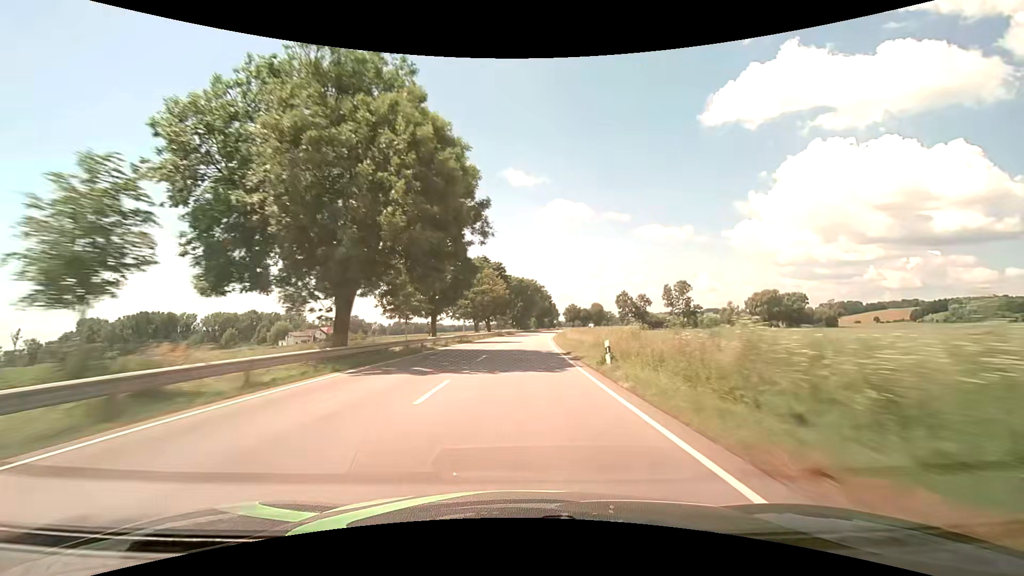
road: primary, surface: asphalt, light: Day
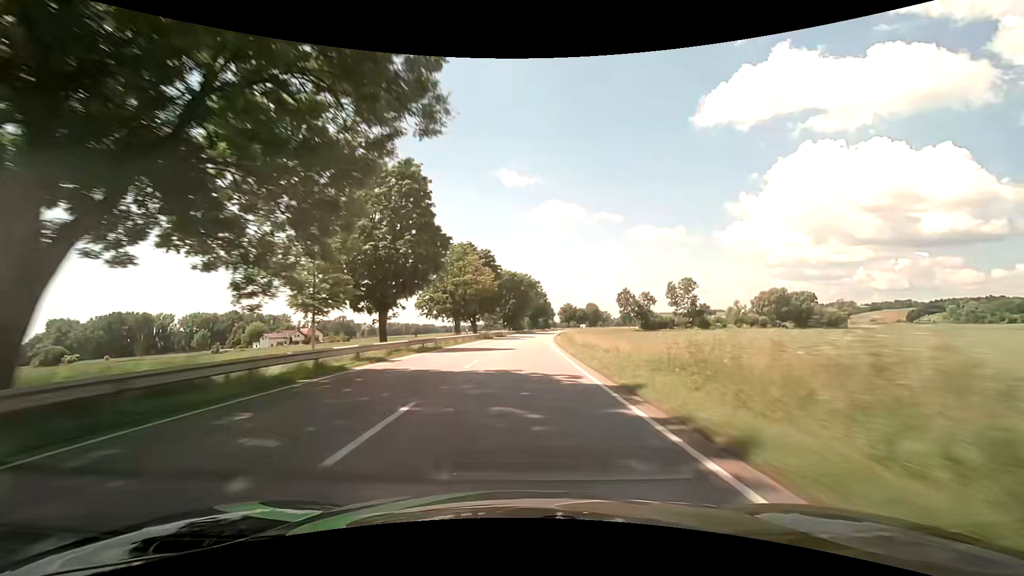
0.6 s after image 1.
(+0.1, +15.8) m; +1°
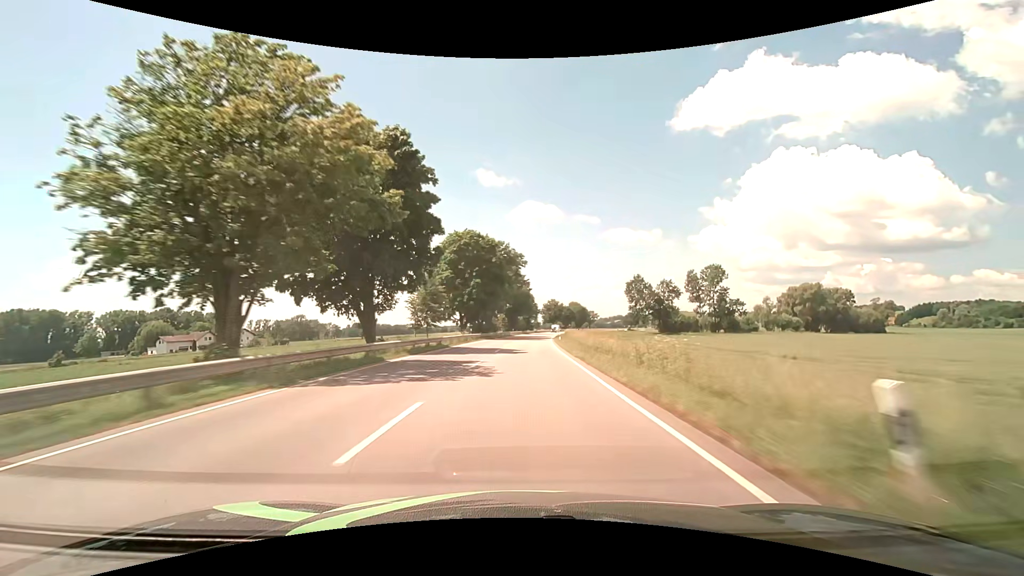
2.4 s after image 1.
(+1.1, +47.4) m; +3°
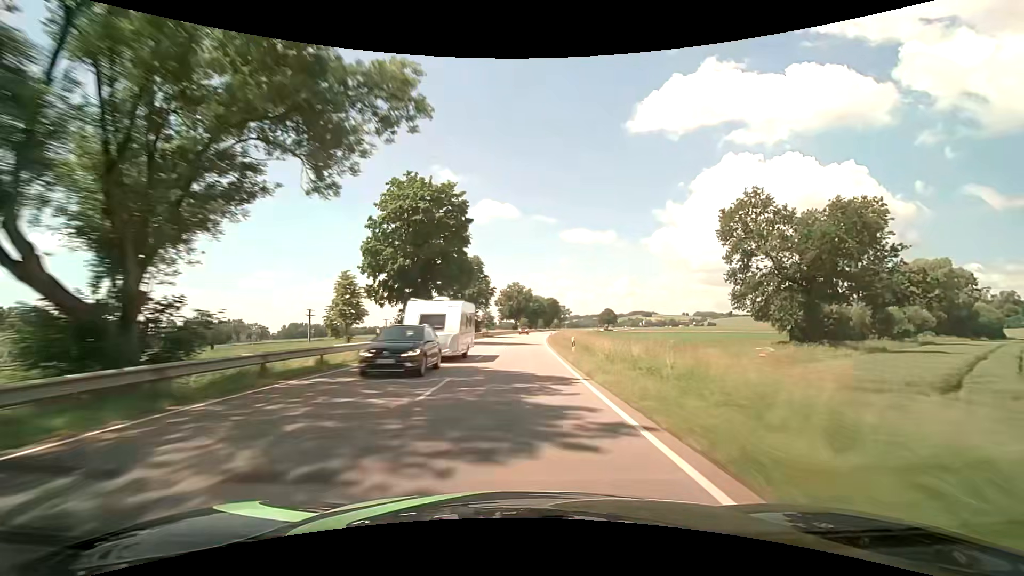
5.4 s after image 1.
(+3.6, +78.9) m; +5°
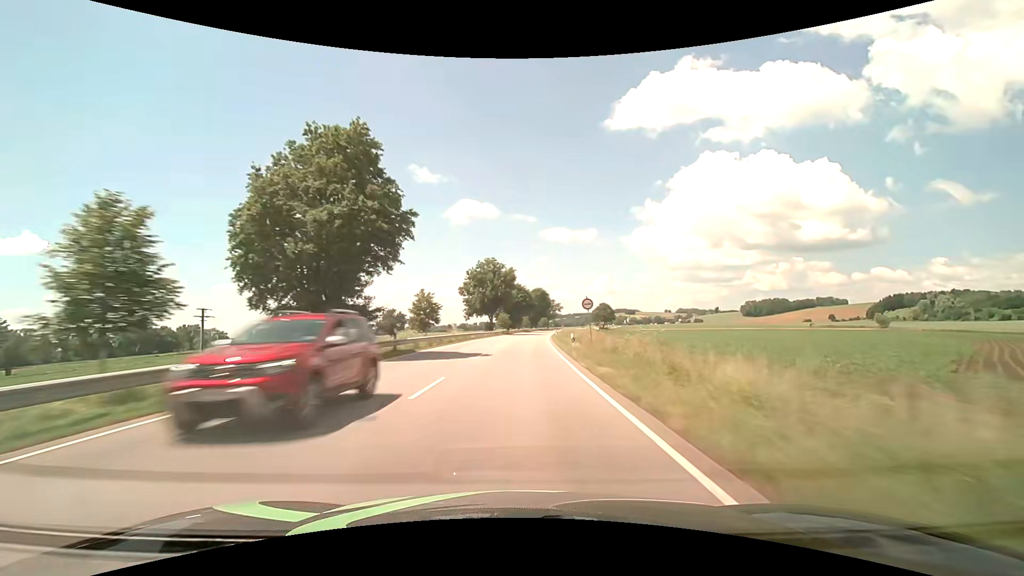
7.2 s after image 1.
(+1.0, +47.4) m; +2°
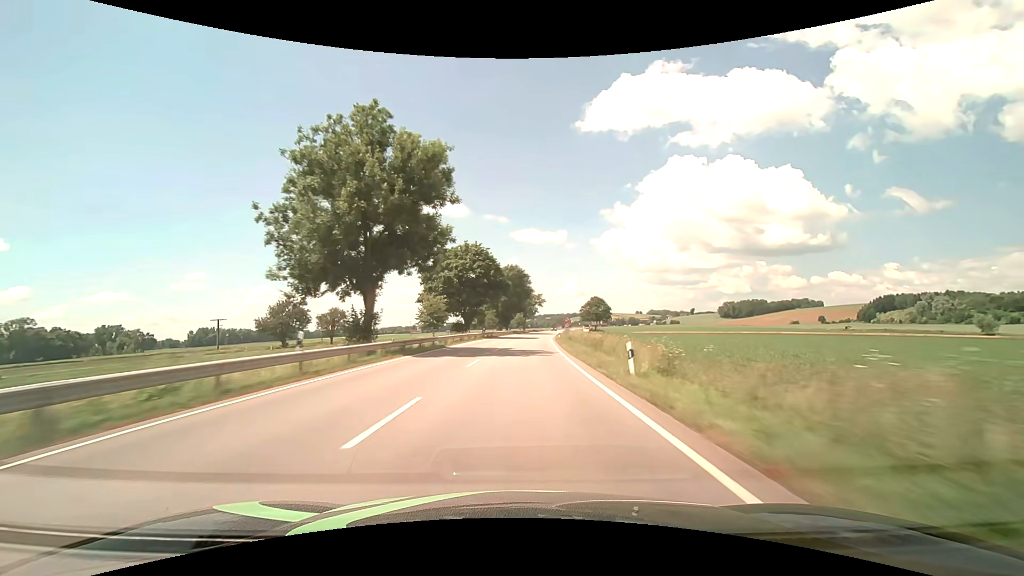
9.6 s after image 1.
(+1.8, +63.1) m; +3°
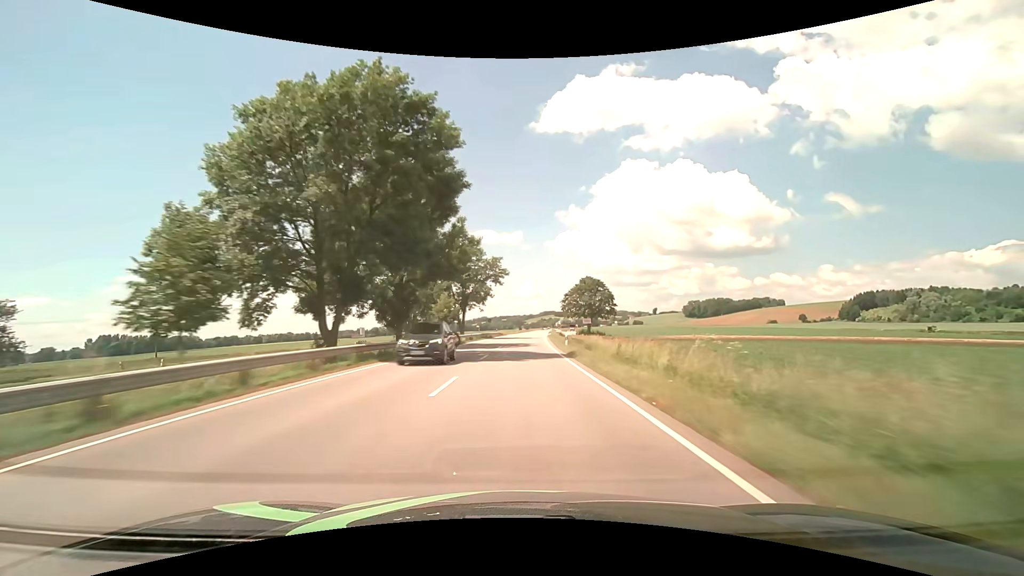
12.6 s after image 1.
(+3.3, +78.9) m; +5°
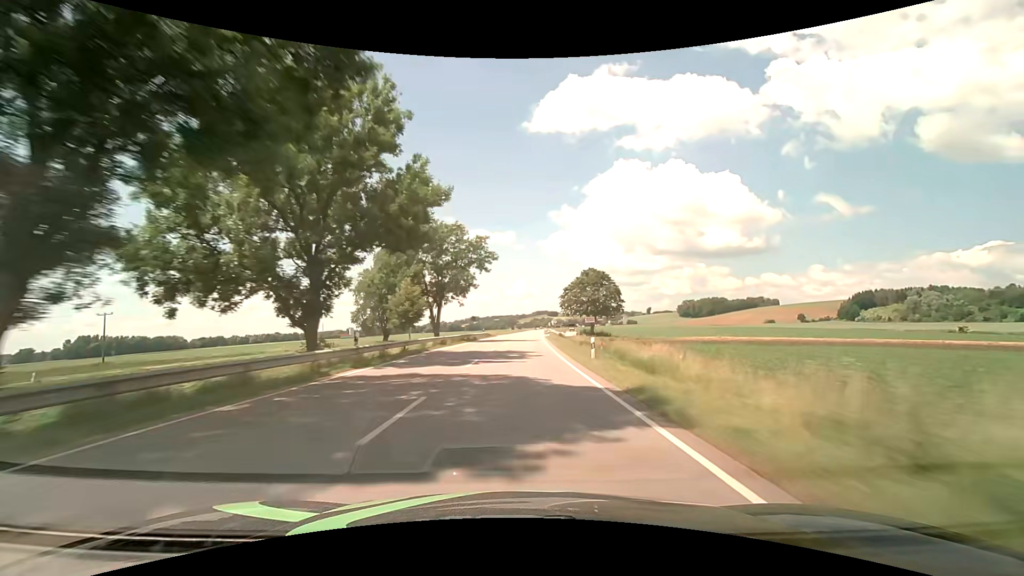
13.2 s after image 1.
(+0.1, +15.8) m; +1°
(0, +10) (0, +20) (0, +30) (0, +40) (+1, +50) (+1, +60) (+1, +70) (+2, +80) (+2, +90) (+2, +100) m
